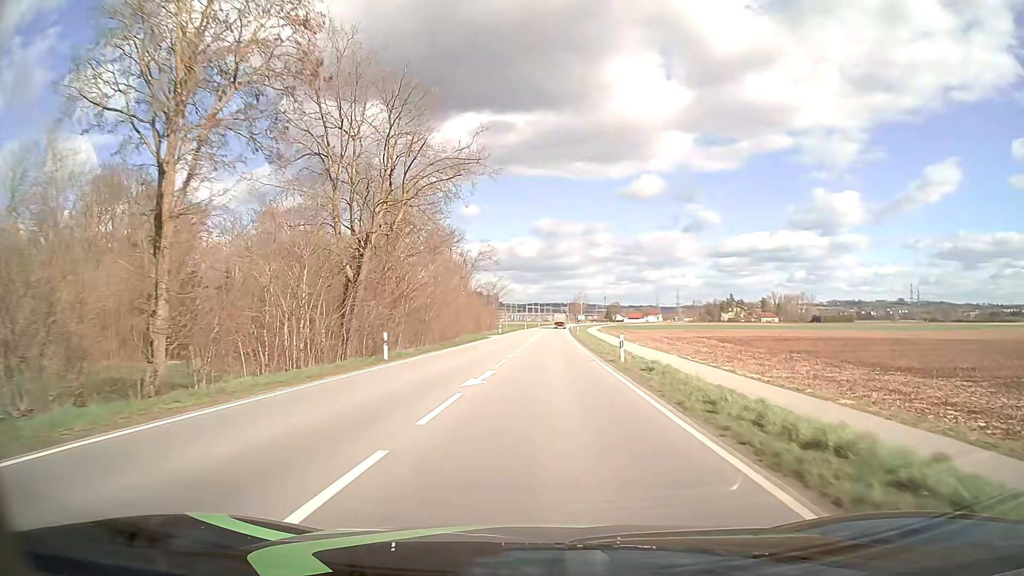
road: primary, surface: asphalt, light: Day
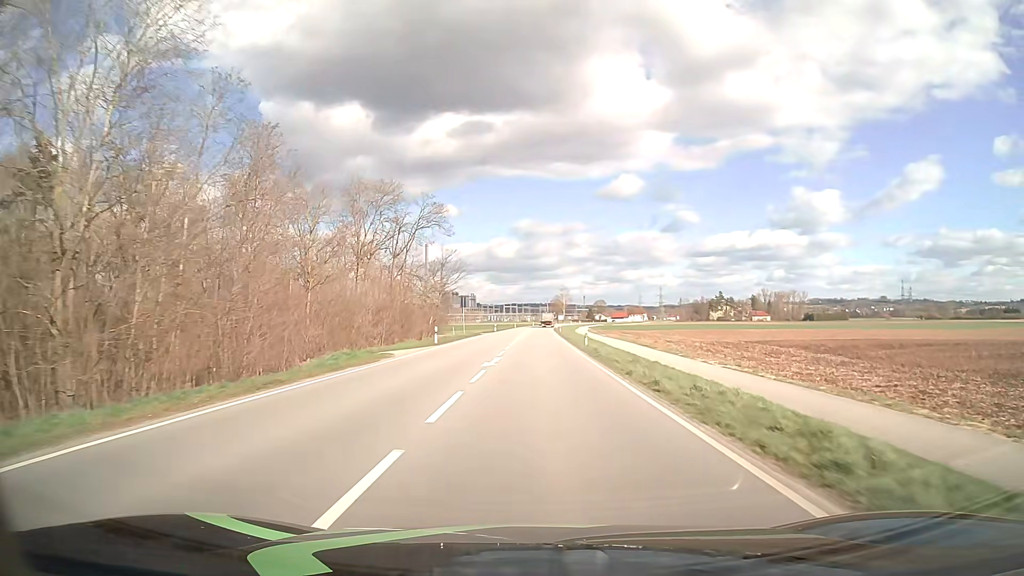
(+0.6, +36.3) m; +2°
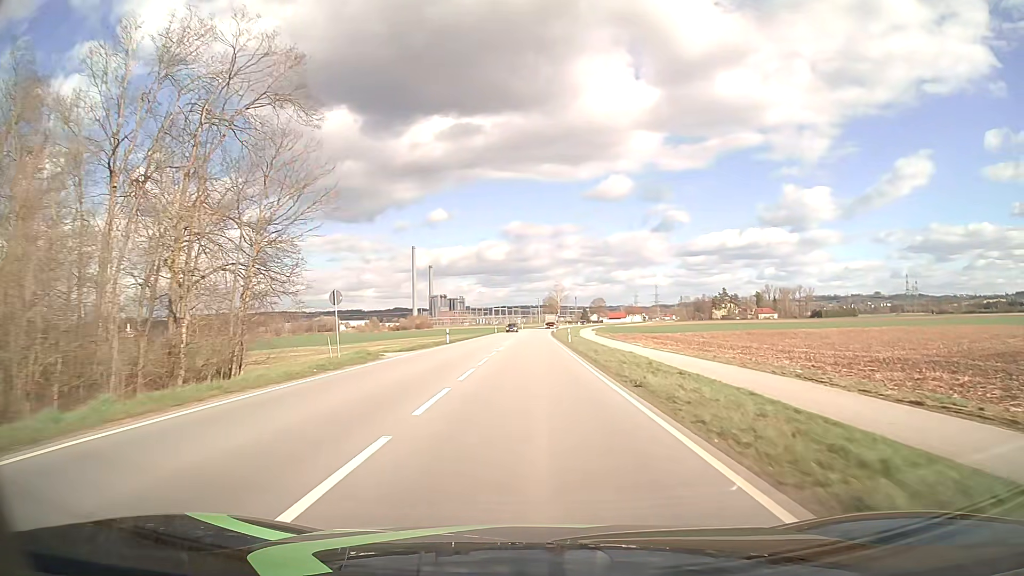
(+0.4, +41.8) m; +1°
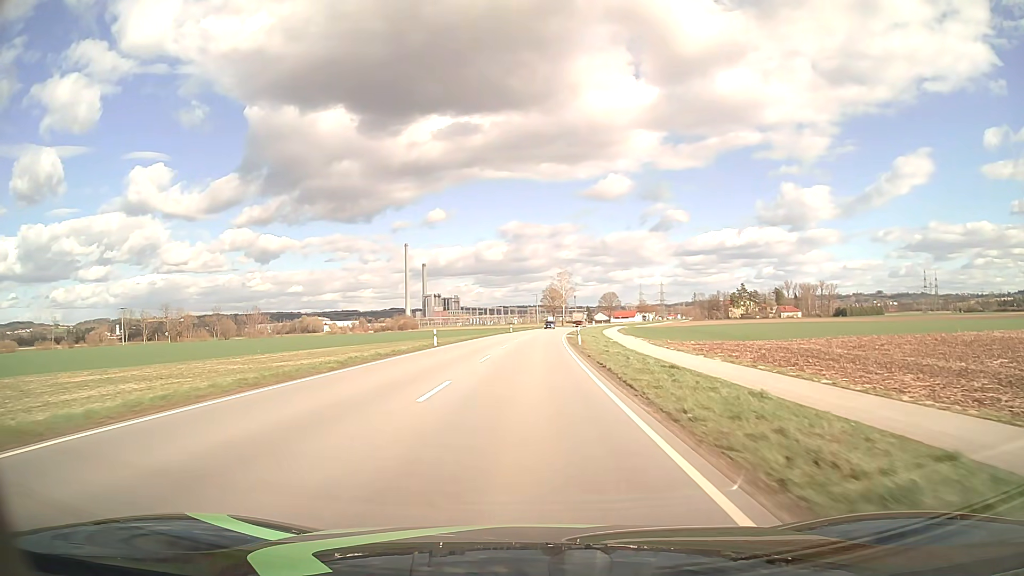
(+0.1, +58.8) m; 0°
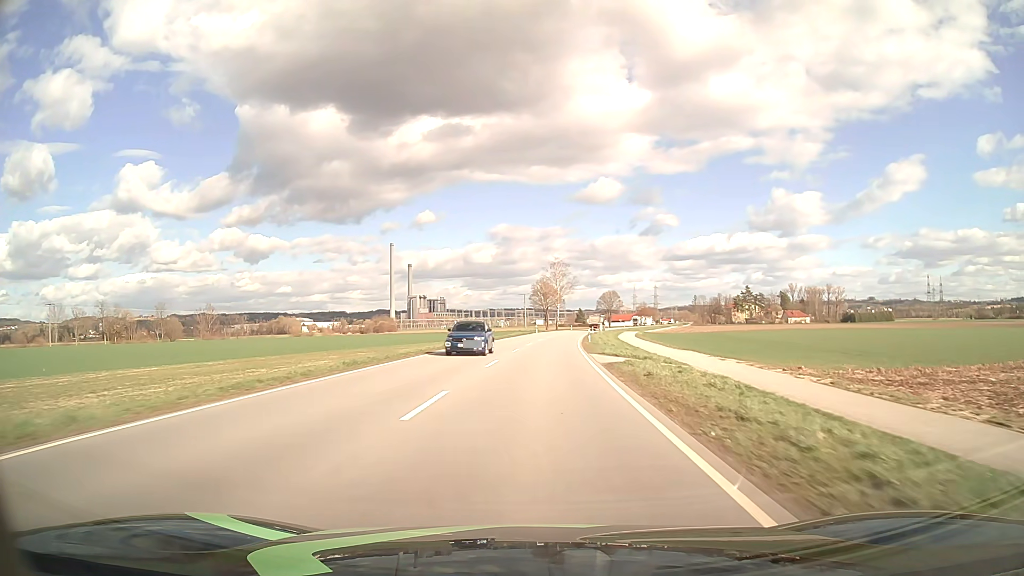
(+0.3, +38.6) m; +1°
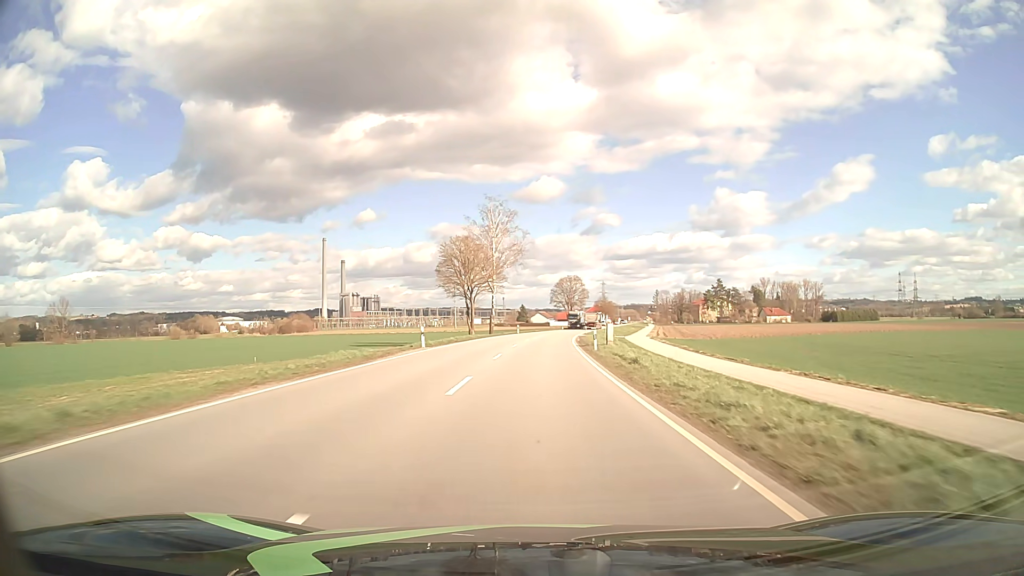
(+2.8, +69.4) m; +5°
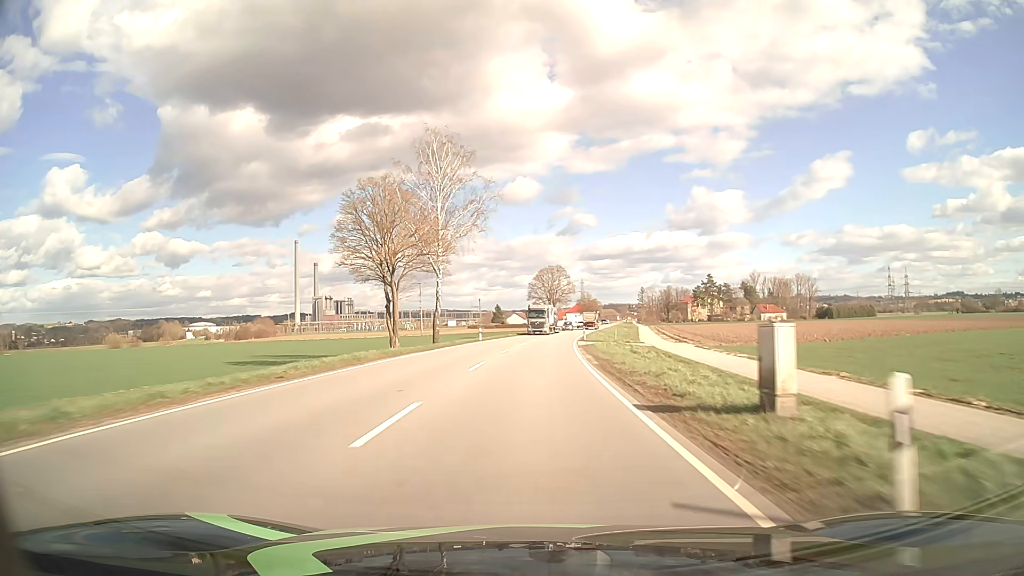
(+0.5, +29.5) m; +2°
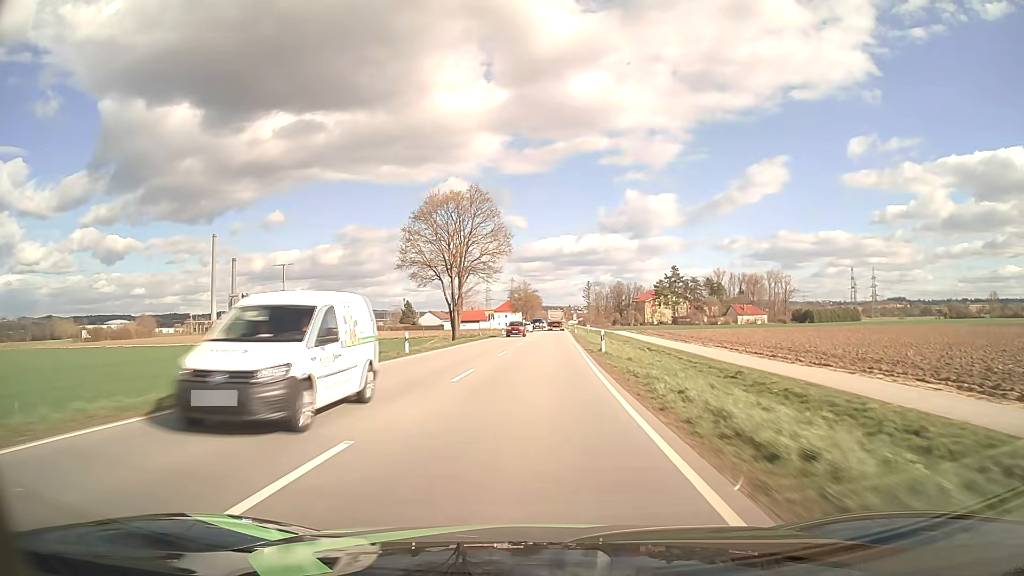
(+3.9, +76.1) m; +6°
(0, +10) (0, +20) (+1, +30) (+1, +40) (+1, +50) (+2, +60) (+2, +70) (+3, +80) (+3, +90) (+3, +100) m
